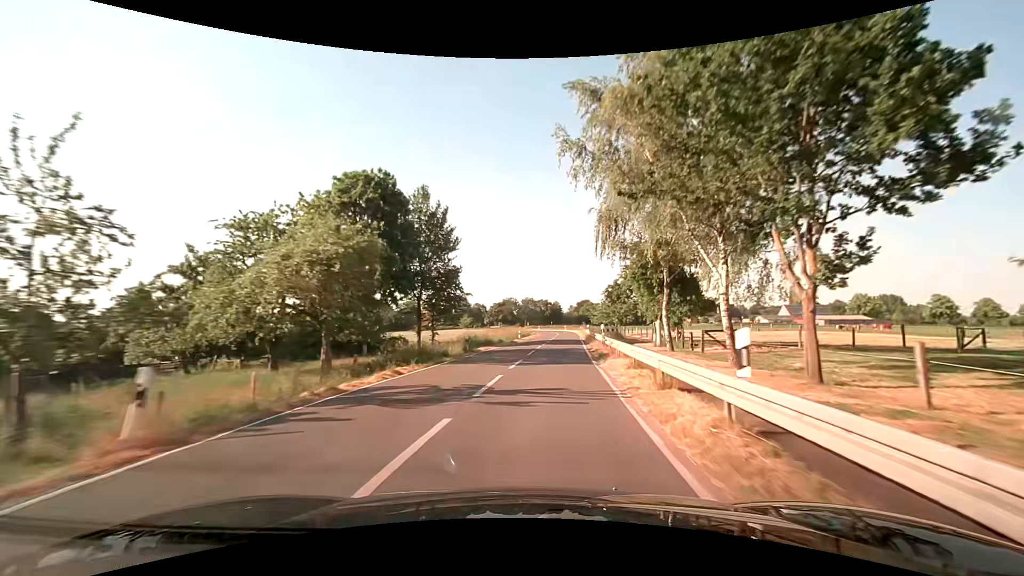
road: secondary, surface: asphalt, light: Day
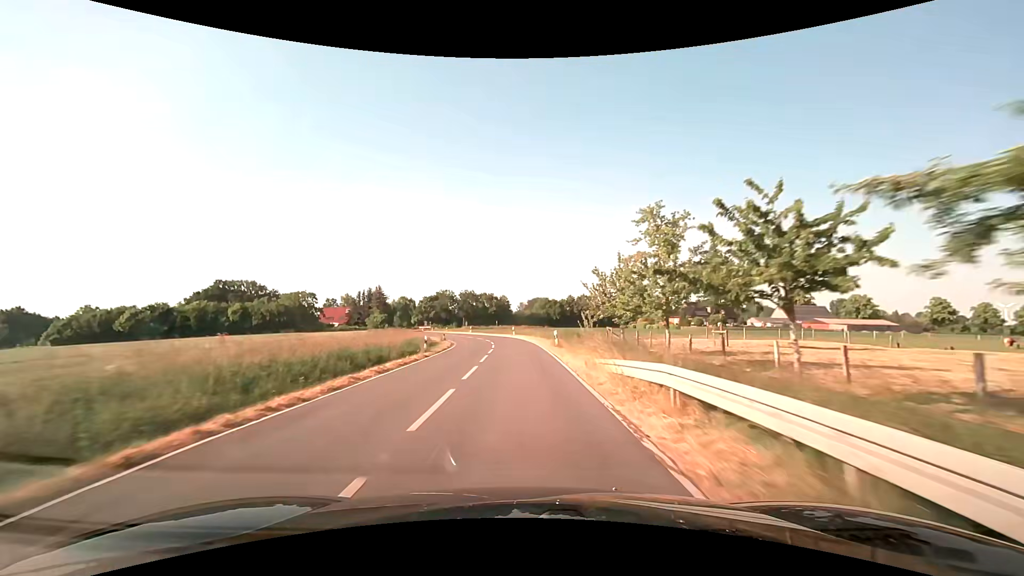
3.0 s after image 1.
(+4.7, +51.2) m; +7°
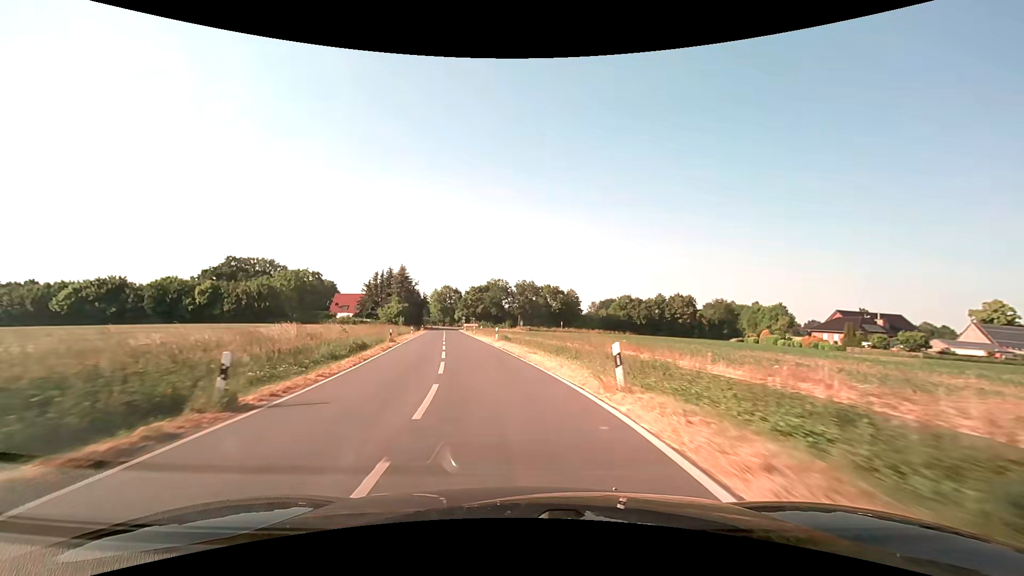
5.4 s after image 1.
(-1.1, +42.2) m; -7°
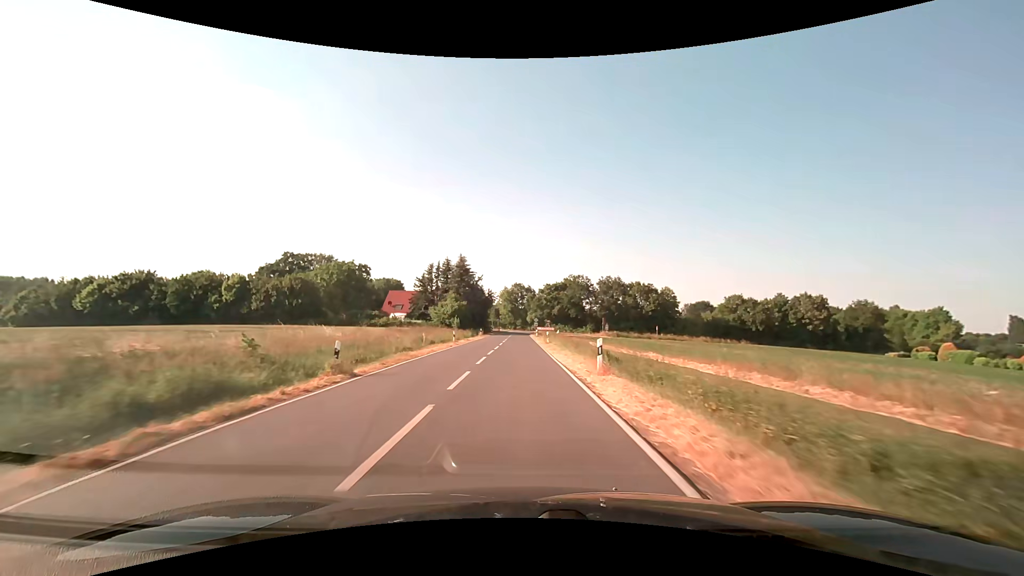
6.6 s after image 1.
(-1.7, +21.2) m; -9°
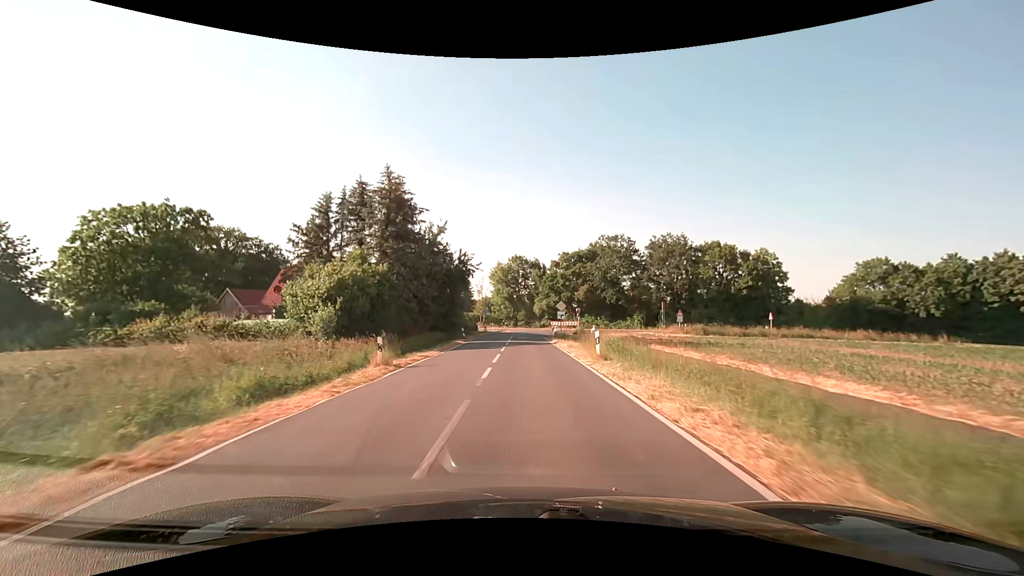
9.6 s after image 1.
(-1.2, +47.4) m; 0°
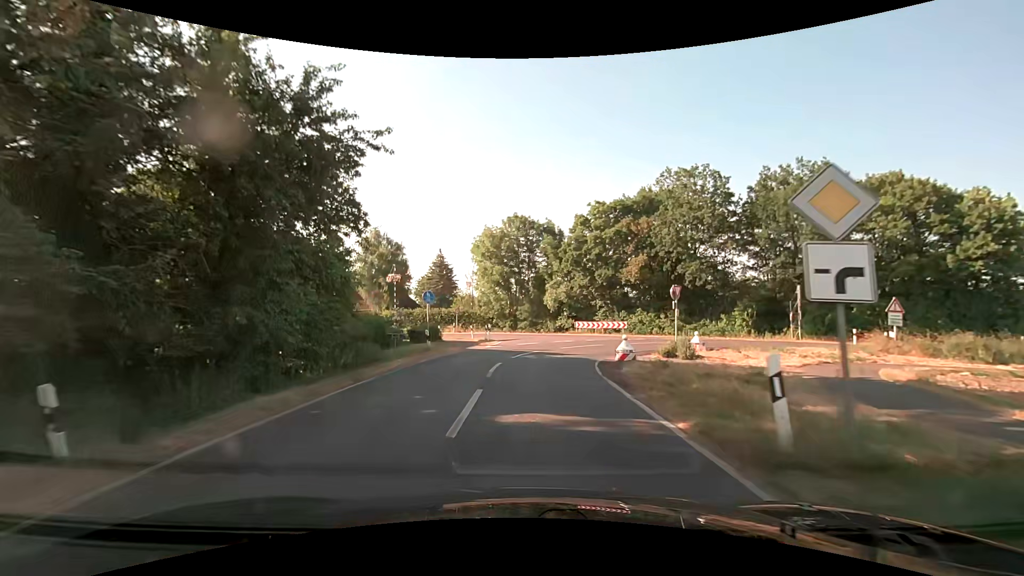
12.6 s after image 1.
(-0.3, +33.8) m; -1°
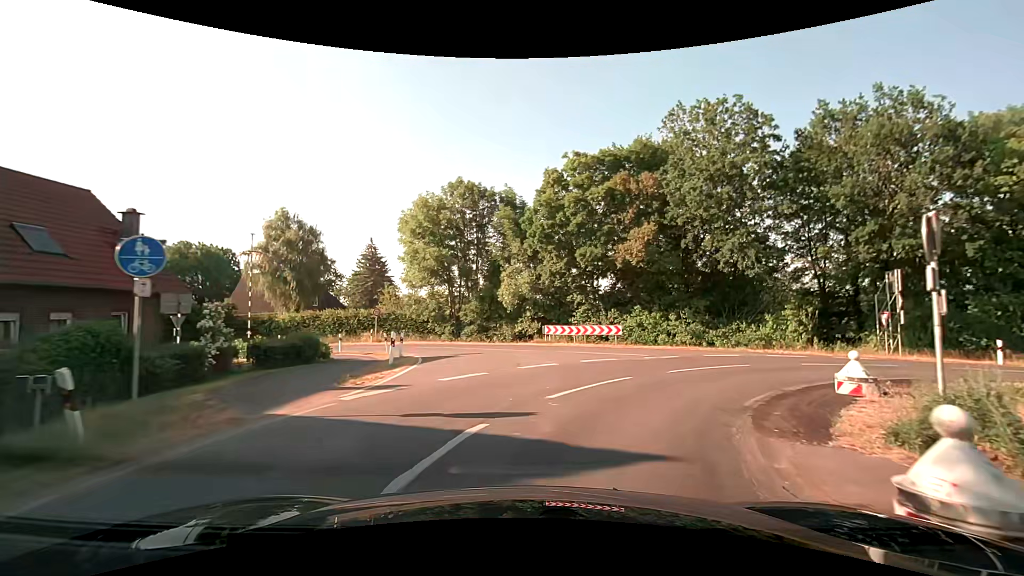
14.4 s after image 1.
(+0.3, +14.7) m; +4°
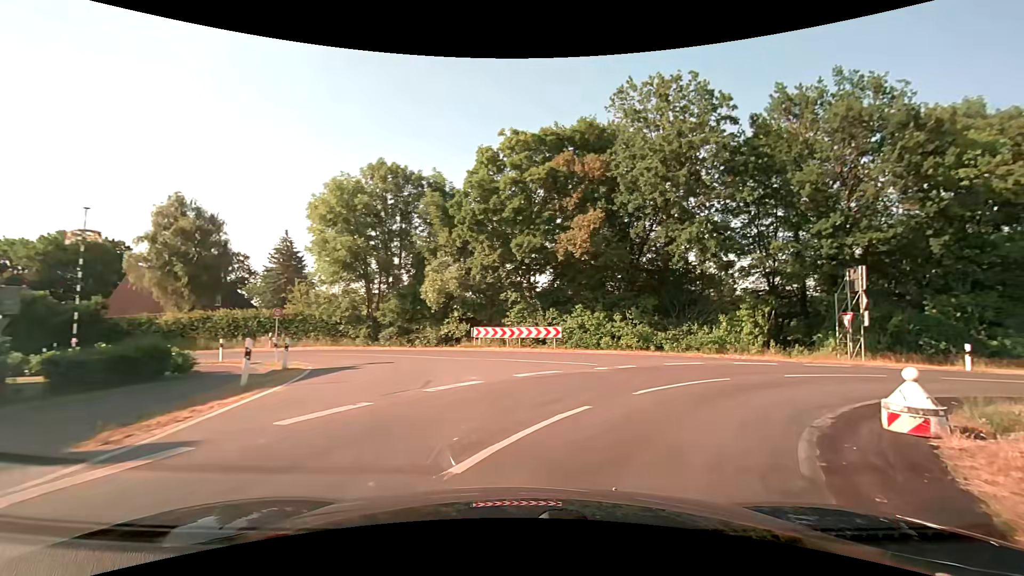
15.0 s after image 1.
(+0.2, +4.2) m; +7°
